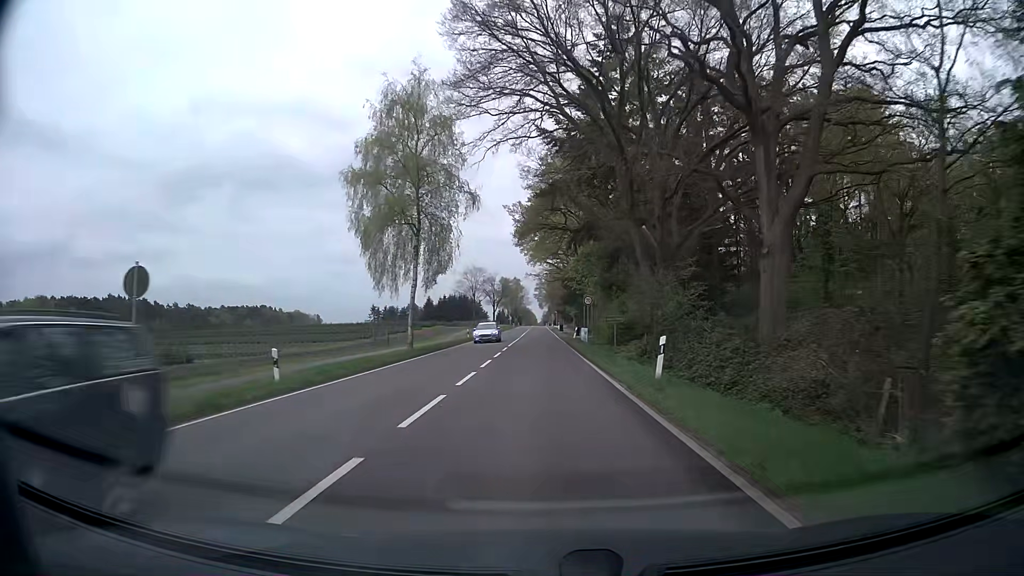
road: secondary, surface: asphalt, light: Day
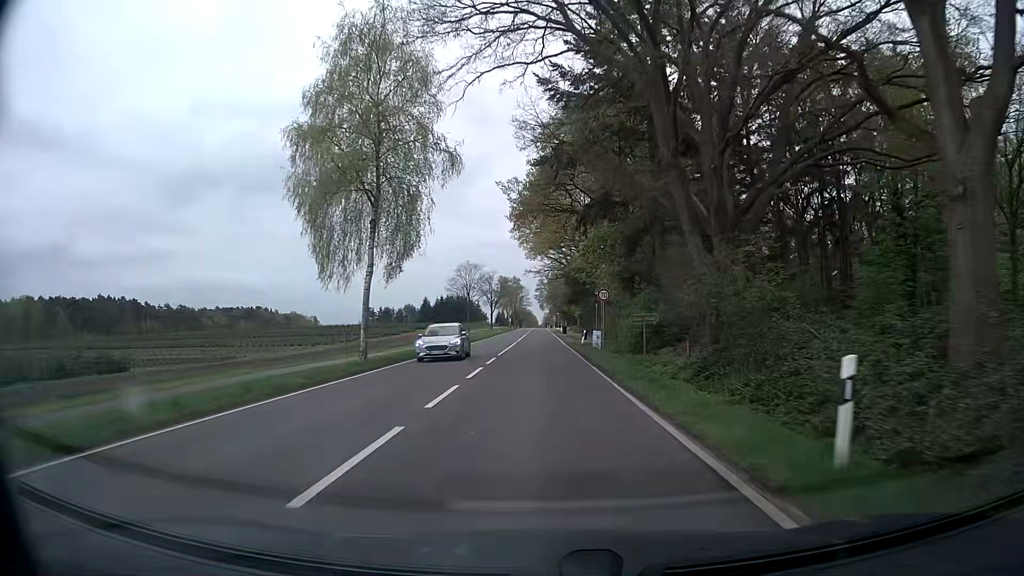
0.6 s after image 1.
(0.0, +10.1) m; 0°
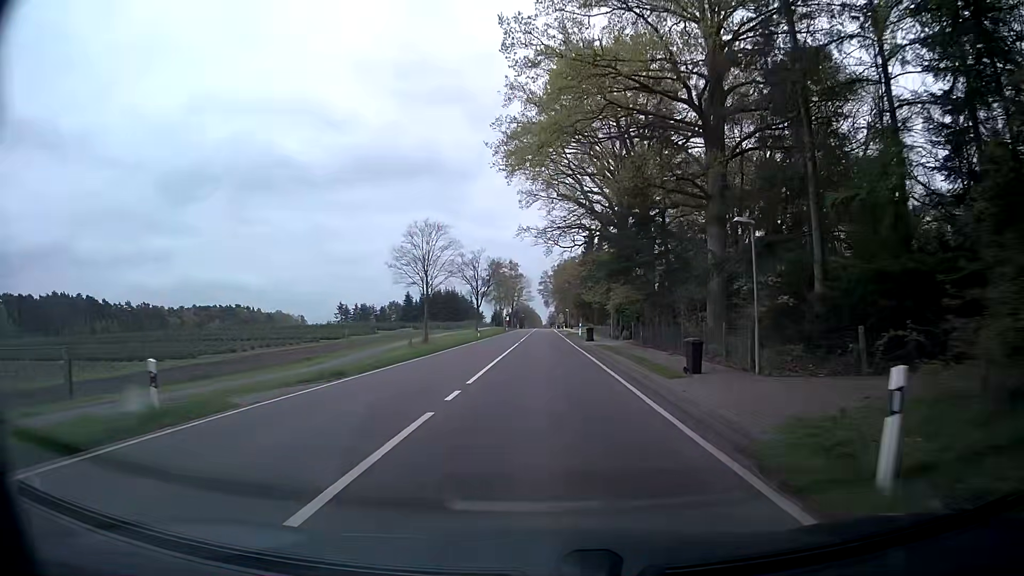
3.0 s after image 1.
(-0.1, +41.3) m; 0°
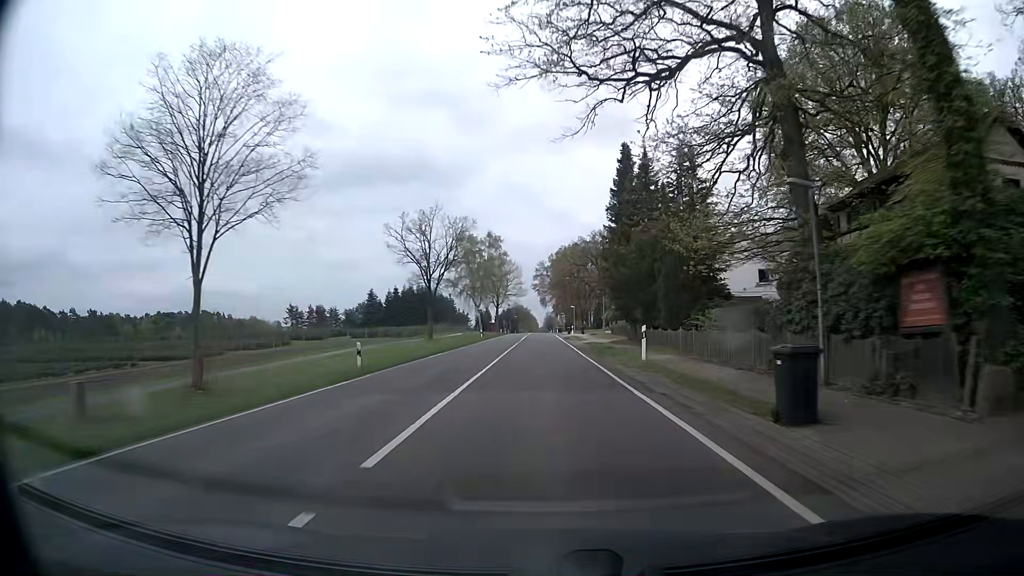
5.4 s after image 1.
(-0.3, +42.1) m; 0°
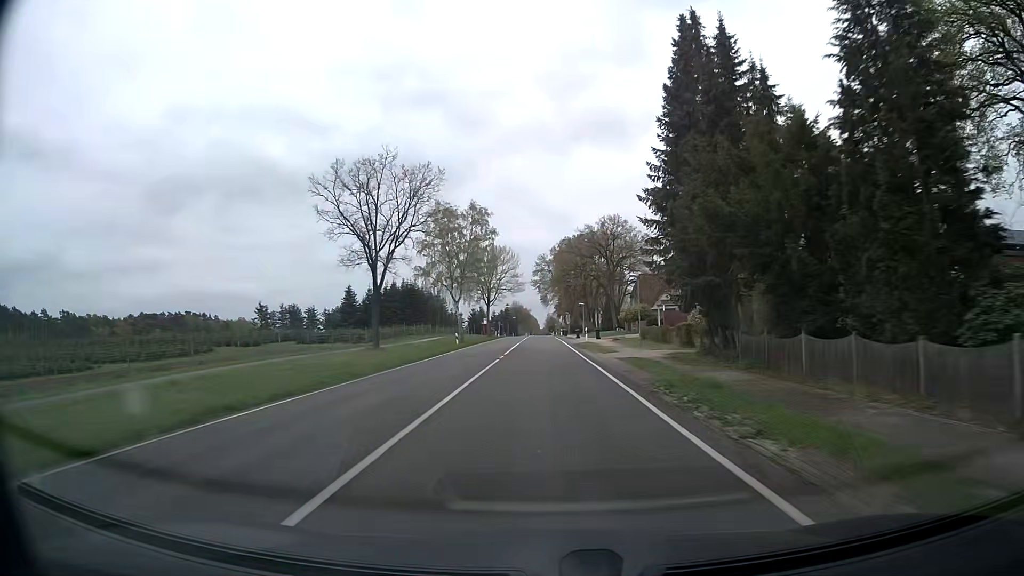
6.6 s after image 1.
(-0.2, +21.3) m; -1°
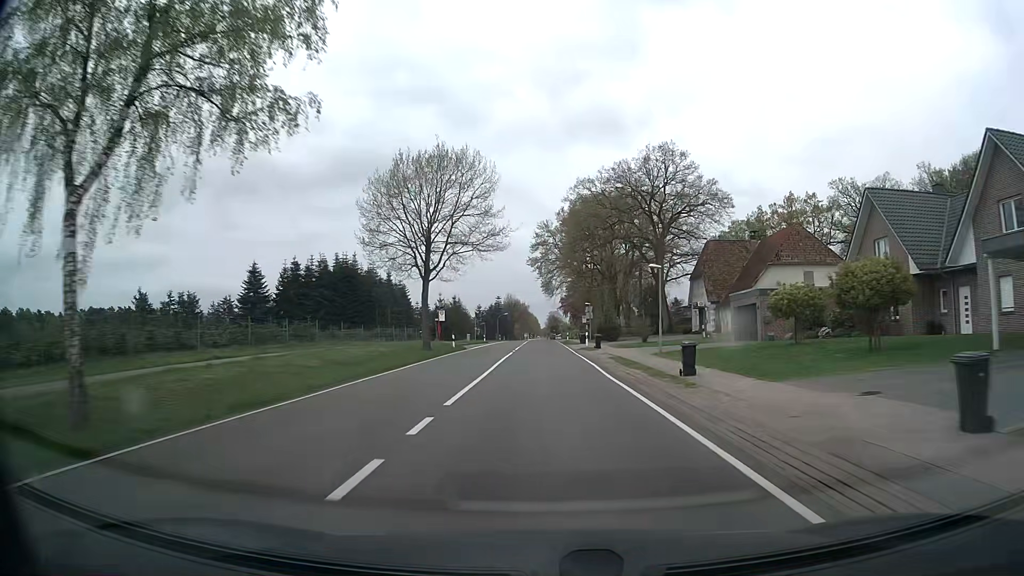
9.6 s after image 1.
(-0.2, +53.4) m; 0°
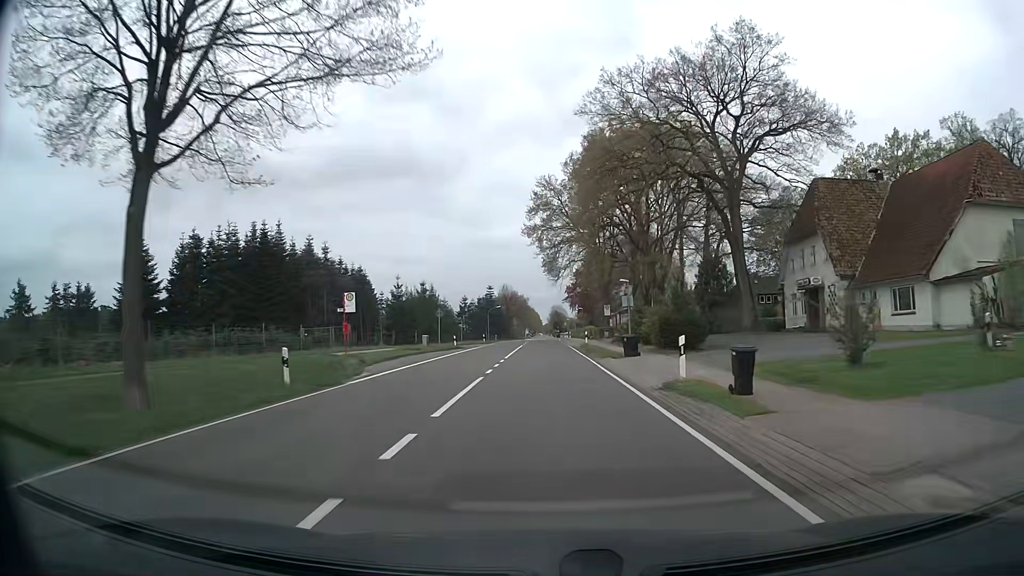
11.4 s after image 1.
(0.0, +32.3) m; 0°
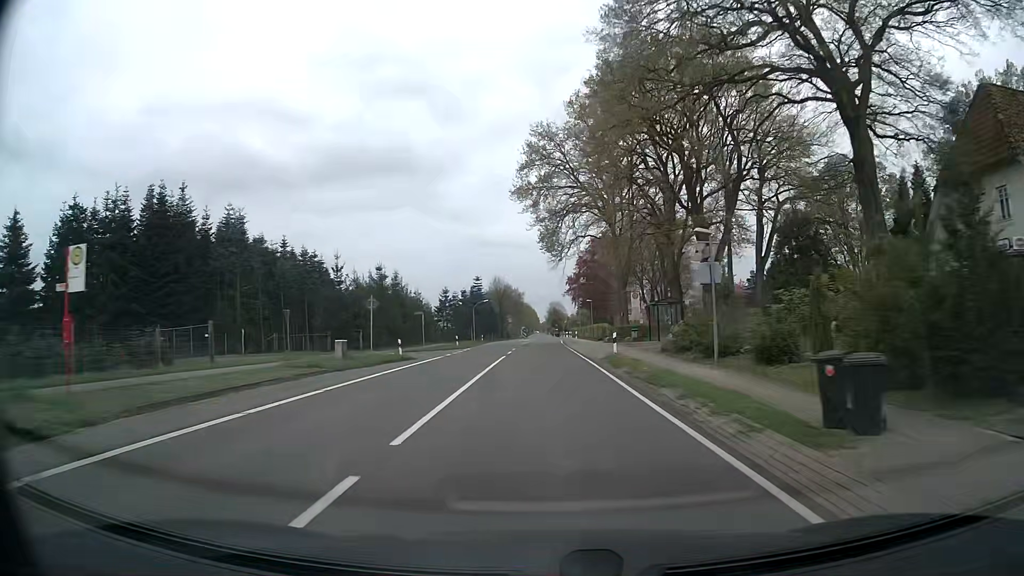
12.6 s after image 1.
(0.0, +21.6) m; 0°
(0, +10) (0, +20) (0, +30) (0, +40) (0, +50) (0, +60) (0, +70) (+1, +80) (+1, +90) (+1, +100) m
